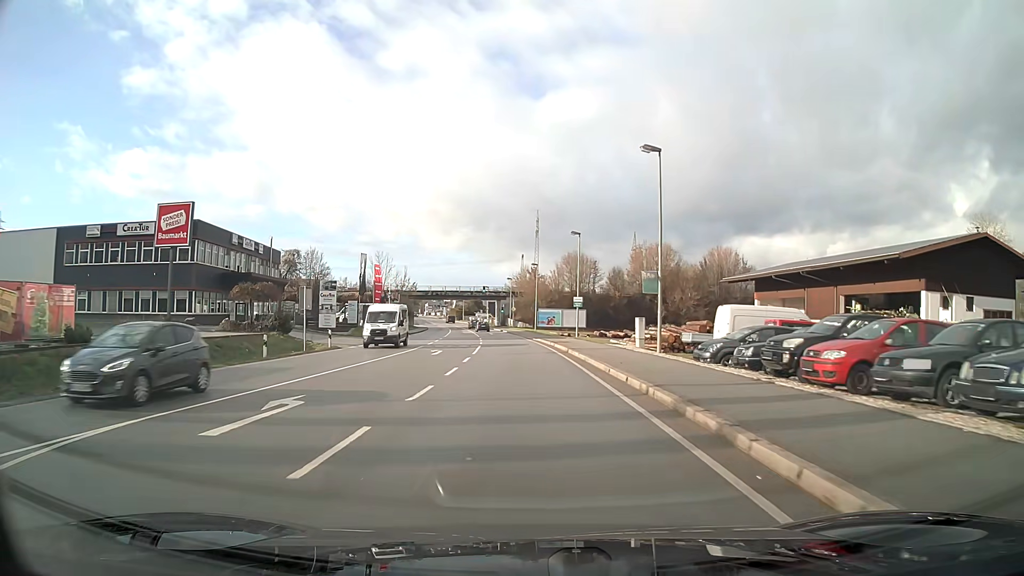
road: primary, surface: asphalt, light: Day
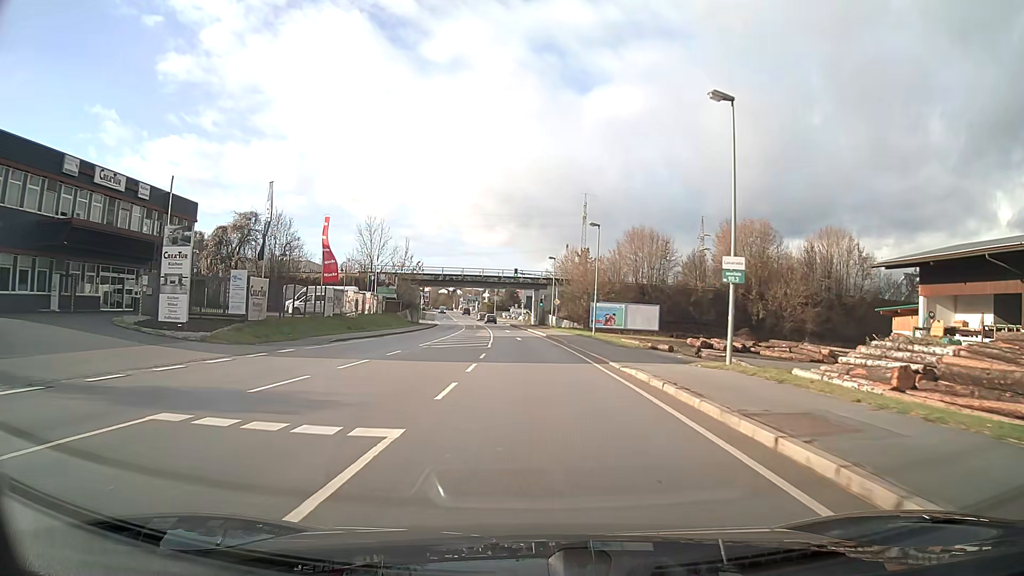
(-0.9, +32.1) m; -3°
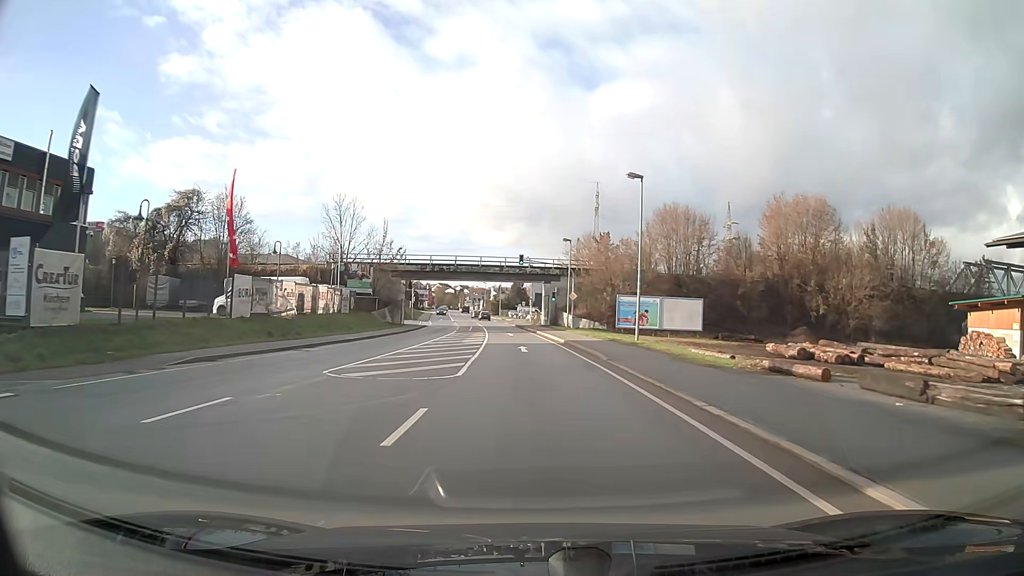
(-0.1, +16.2) m; -1°
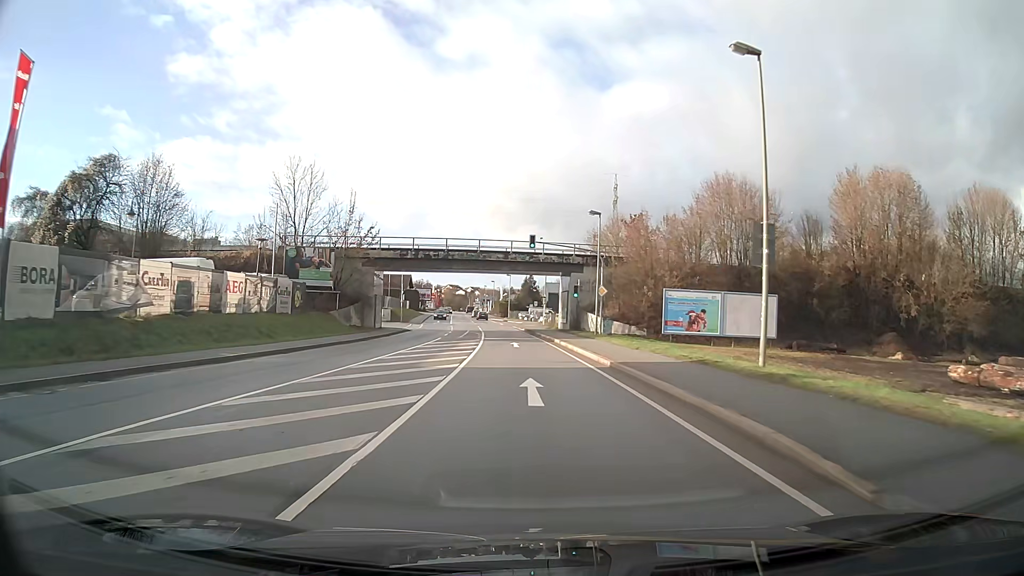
(-0.1, +16.3) m; -1°
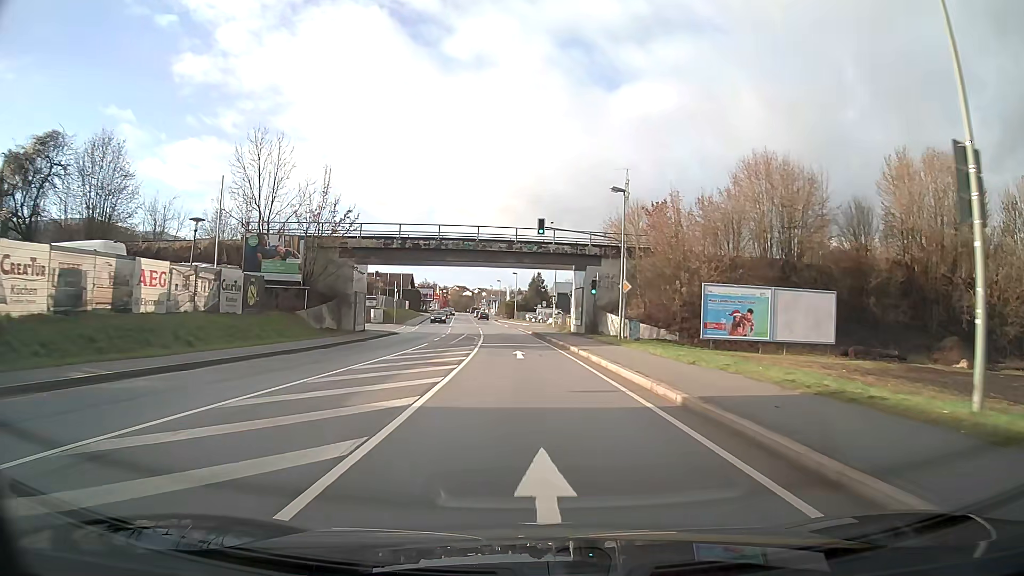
(0.0, +8.2) m; -1°
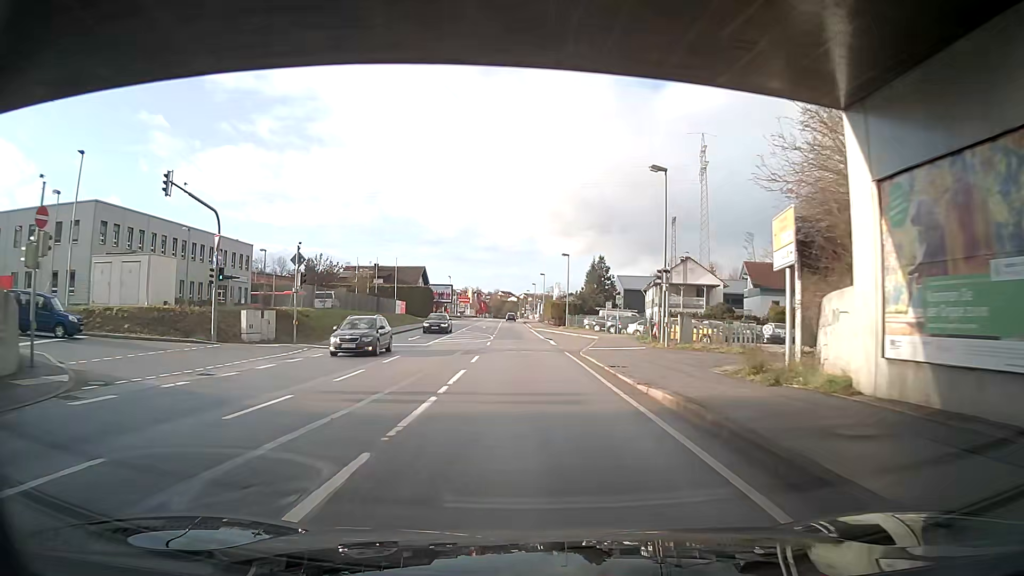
(-1.4, +40.8) m; -5°
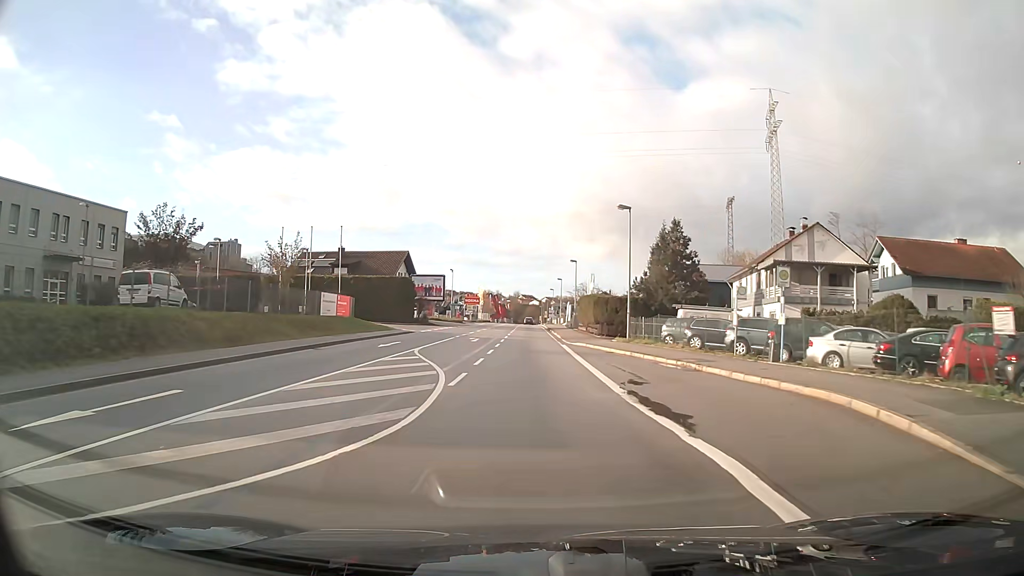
(-0.4, +32.4) m; -1°
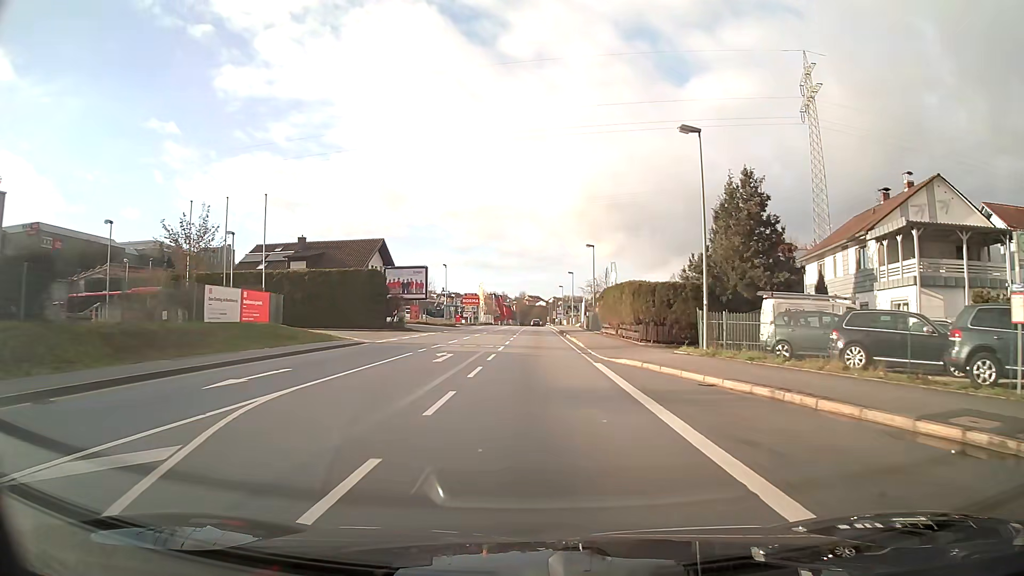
(-0.1, +16.1) m; 0°
